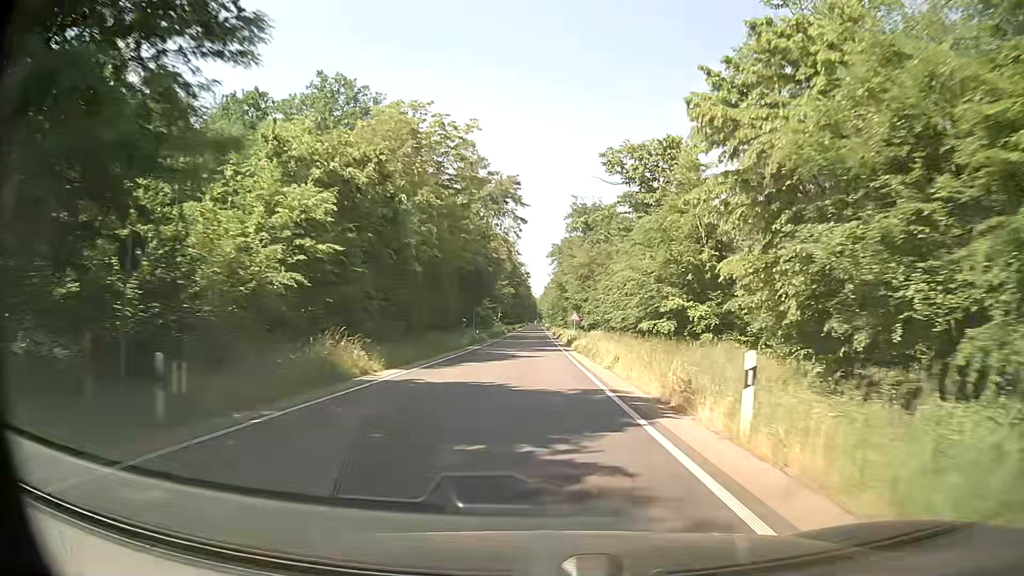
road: secondary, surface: asphalt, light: Day
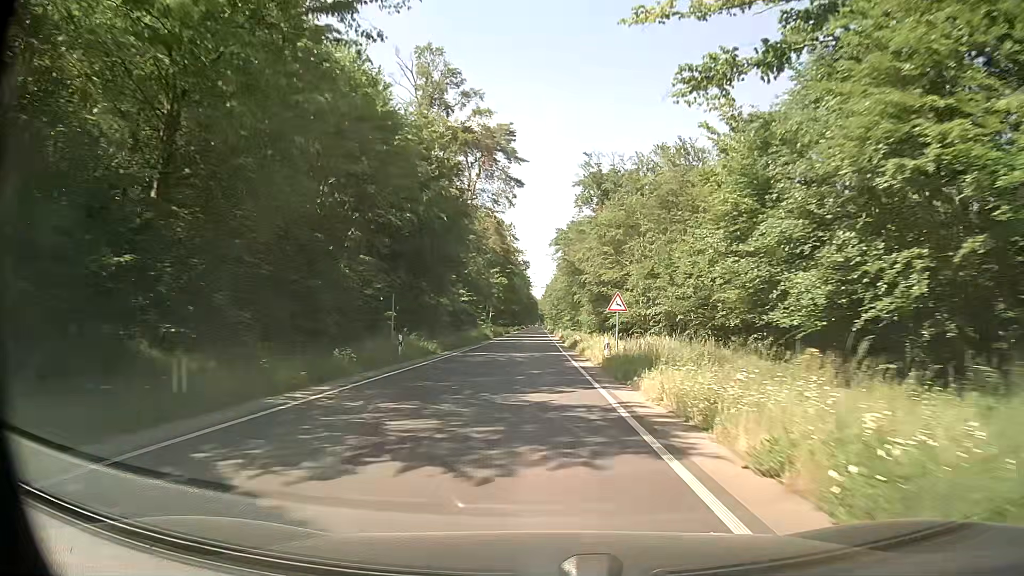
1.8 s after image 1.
(-0.1, +32.5) m; 0°
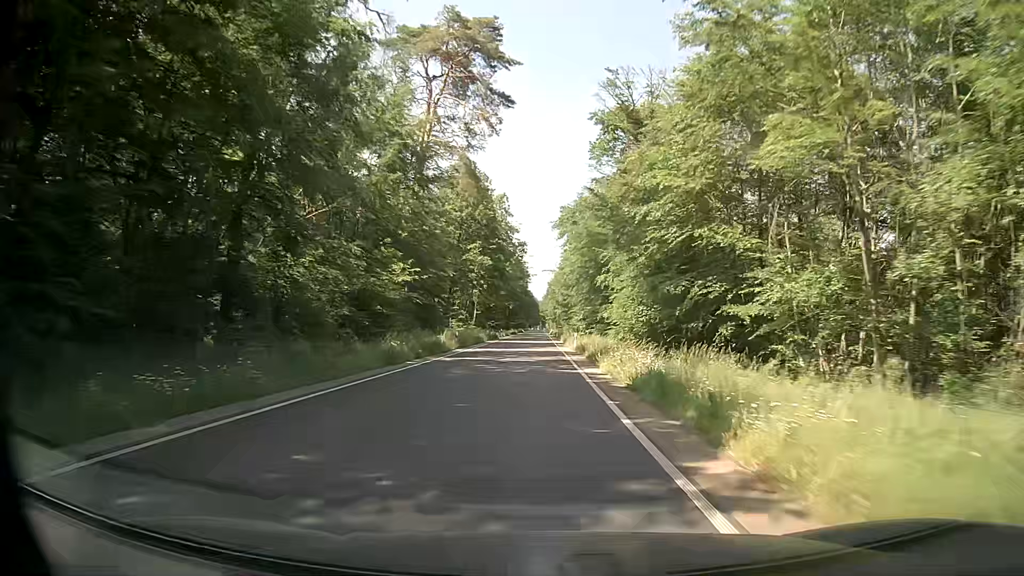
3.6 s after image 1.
(-0.1, +32.5) m; 0°
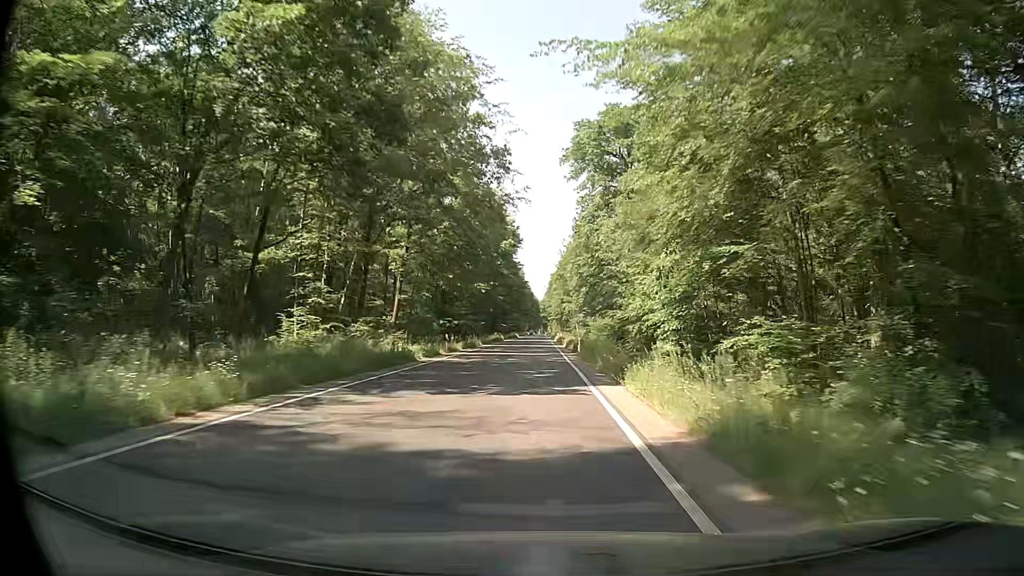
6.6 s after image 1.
(-0.2, +54.4) m; -1°
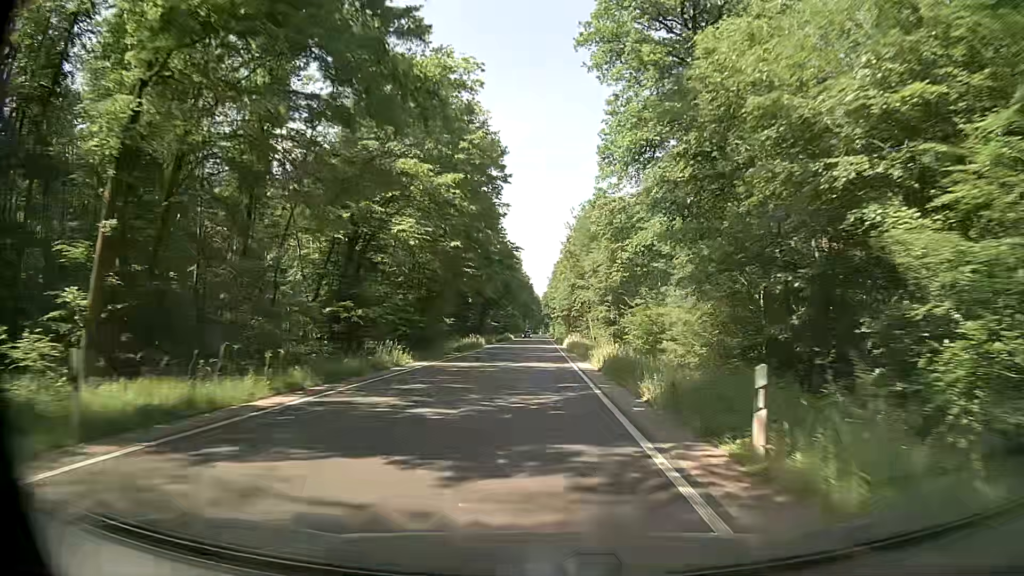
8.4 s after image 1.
(+0.1, +32.7) m; 0°
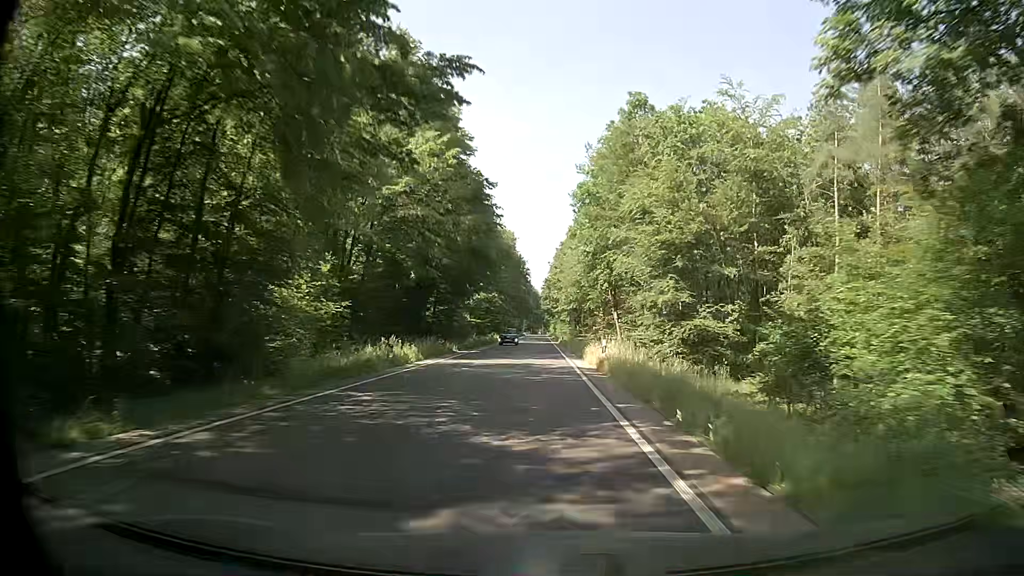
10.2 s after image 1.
(+0.2, +32.7) m; -1°
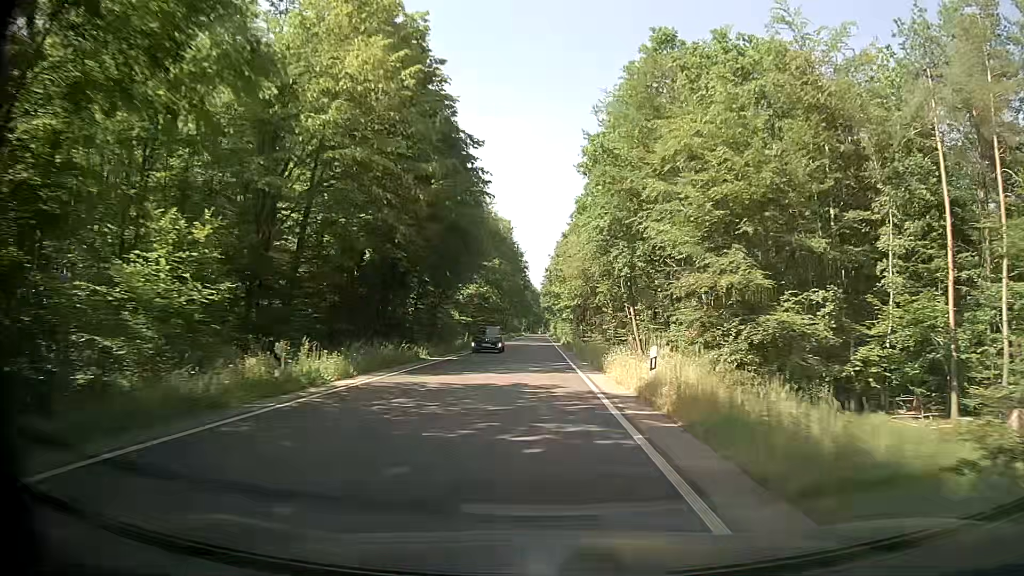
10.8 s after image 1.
(+0.2, +10.9) m; +1°
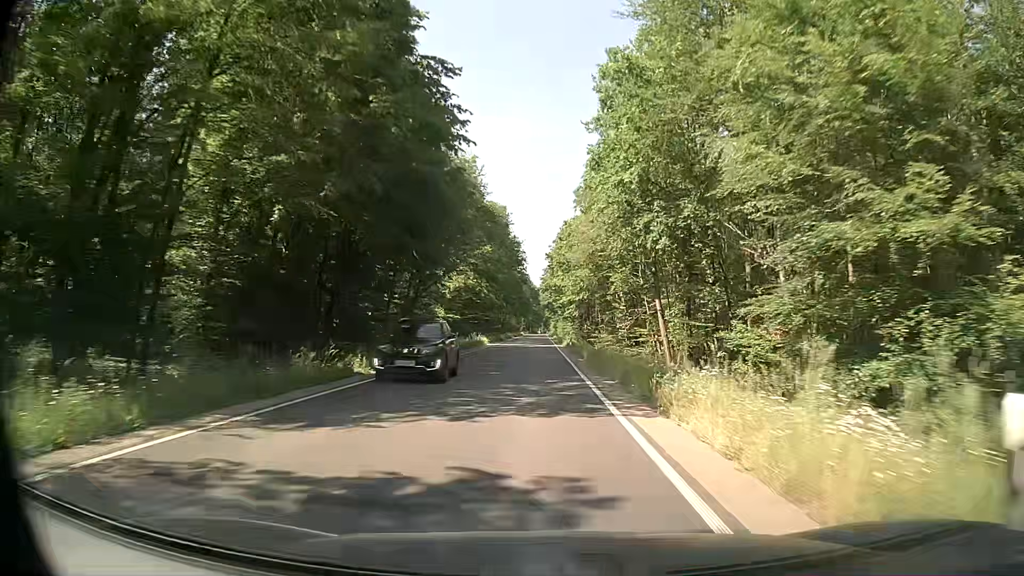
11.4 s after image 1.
(0.0, +10.9) m; 0°
(0, +10) (0, +20) (0, +30) (0, +40) (0, +50) (0, +60) (0, +70) (0, +80) (0, +90) (0, +100) m
